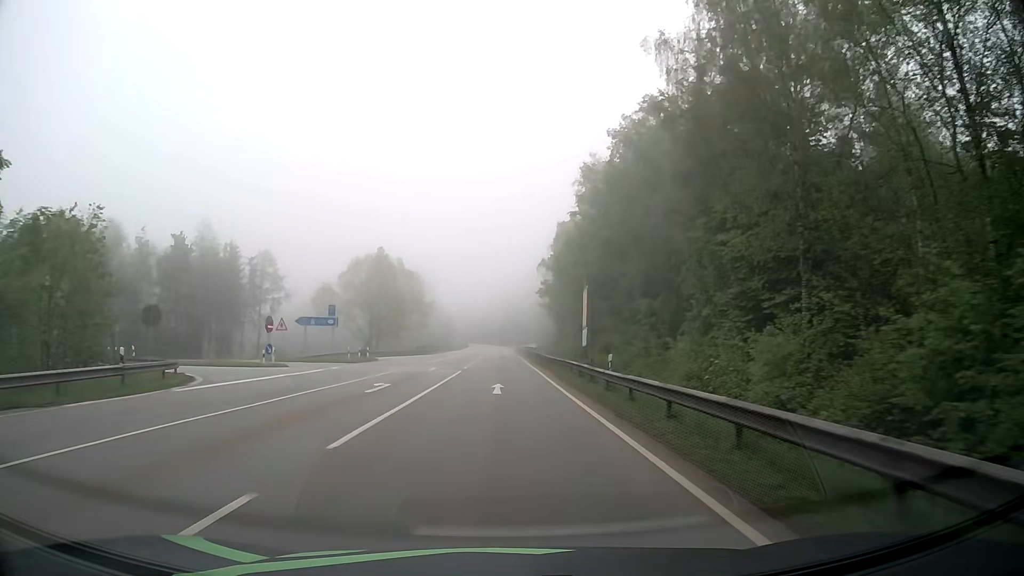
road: secondary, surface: asphalt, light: Day
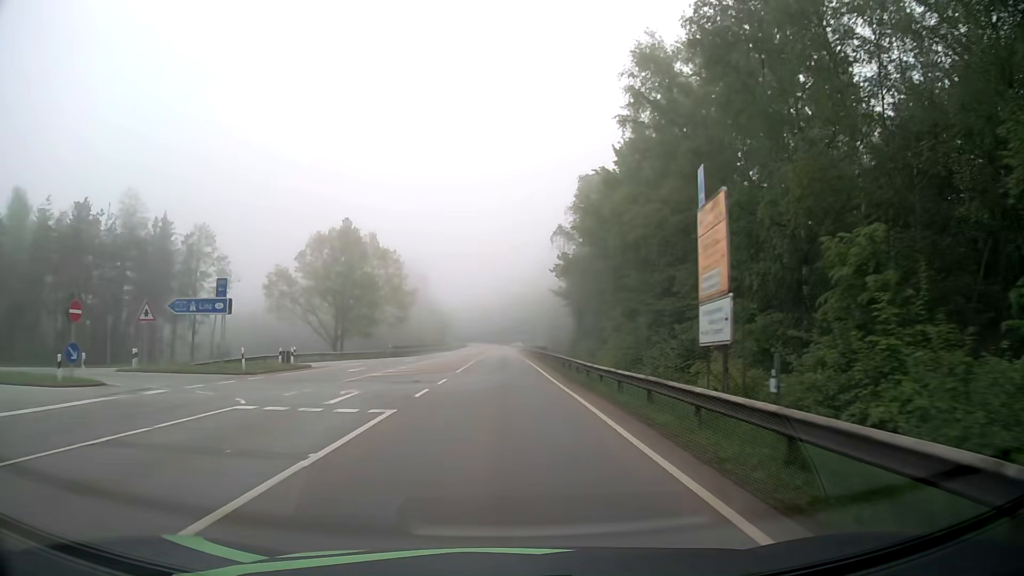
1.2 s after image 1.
(-0.3, +21.5) m; -1°
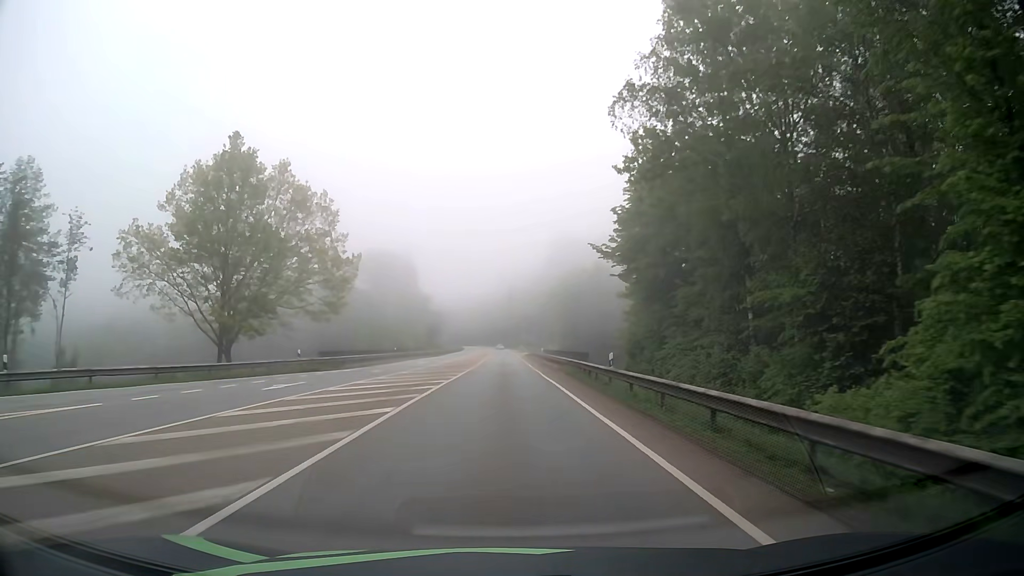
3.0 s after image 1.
(+0.1, +32.3) m; -1°
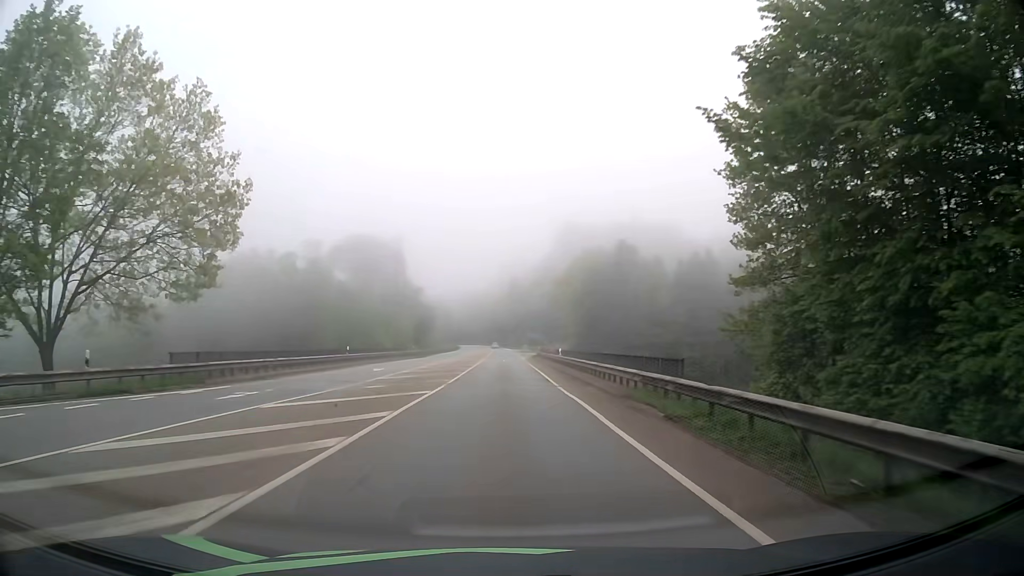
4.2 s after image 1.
(+0.2, +21.5) m; +1°
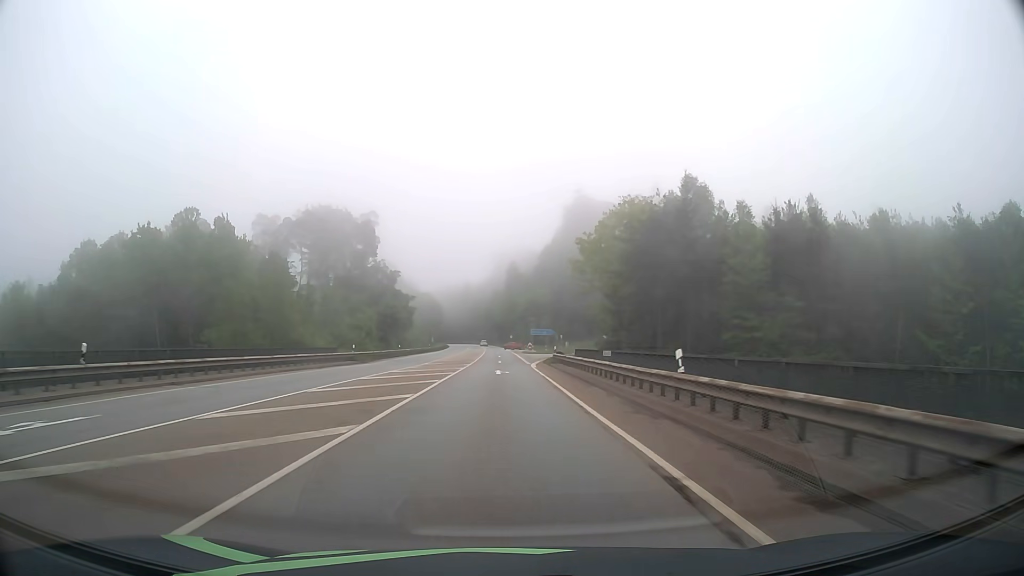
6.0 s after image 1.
(0.0, +32.3) m; 0°
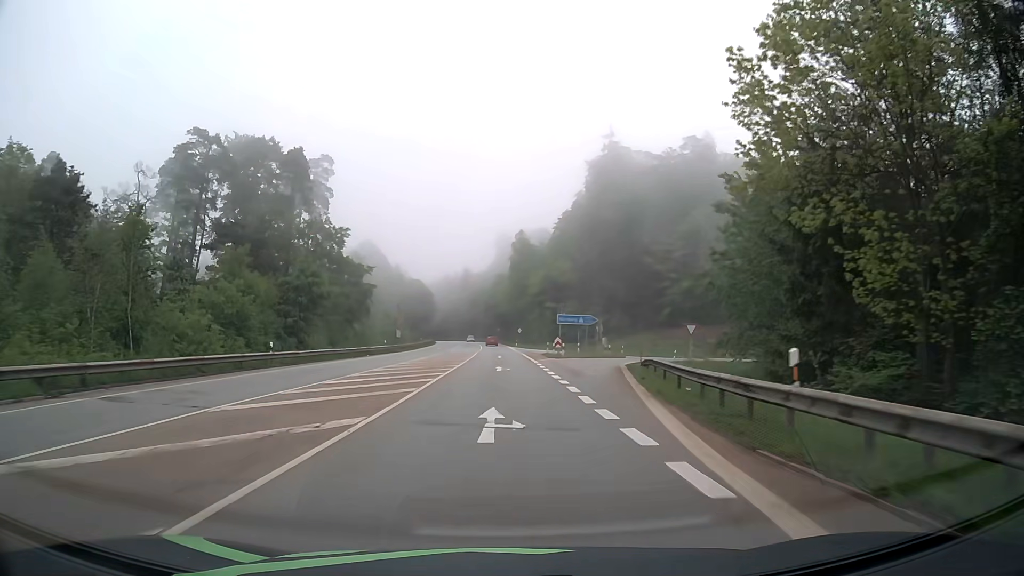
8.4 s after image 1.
(-0.1, +43.0) m; 0°
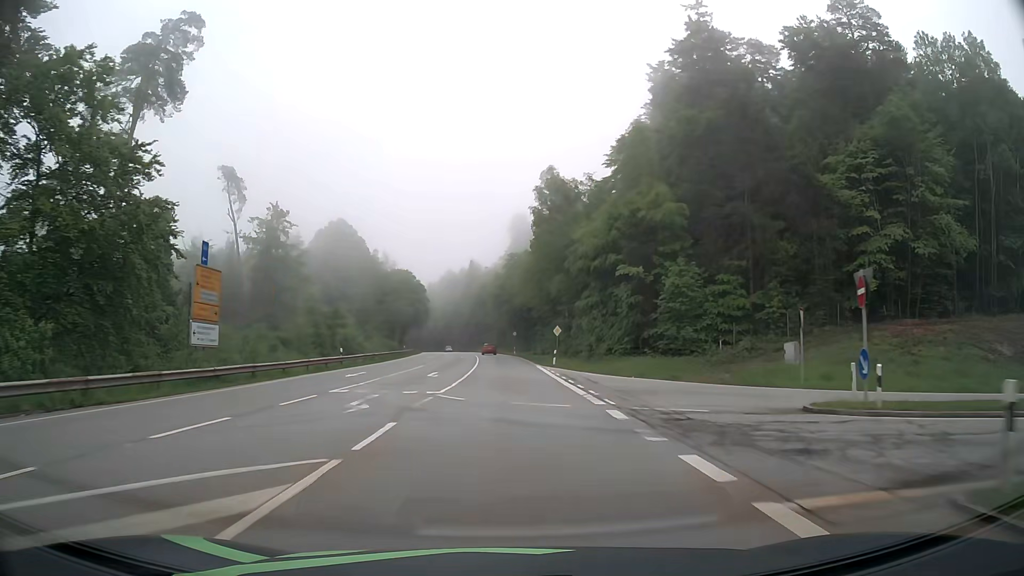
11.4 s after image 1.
(-0.5, +53.6) m; -1°
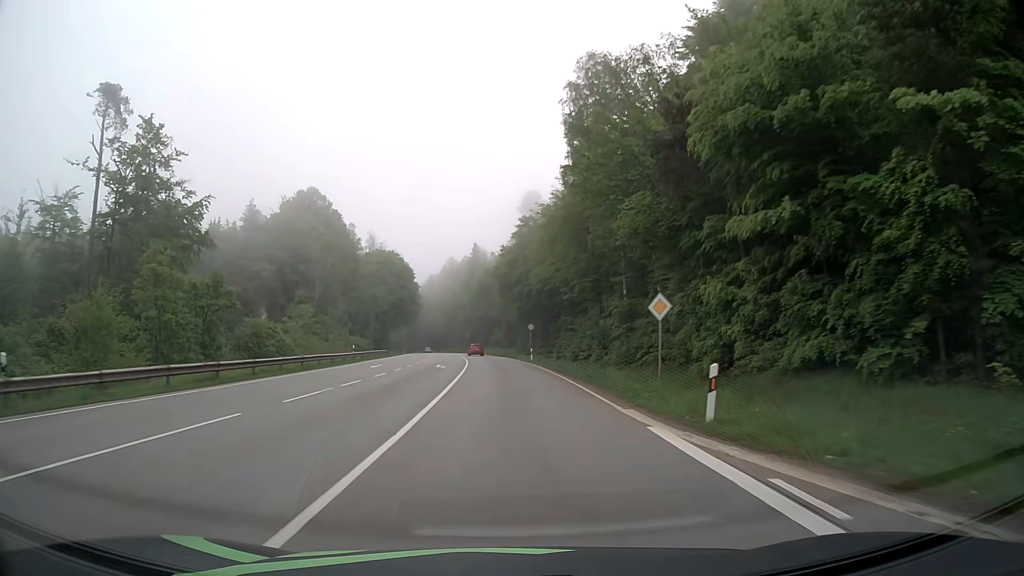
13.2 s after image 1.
(-0.3, +32.1) m; -1°
(0, +10) (0, +20) (0, +30) (-1, +40) (-1, +50) (-2, +60) (-2, +70) (-3, +80) (-4, +90) (-6, +100) m
